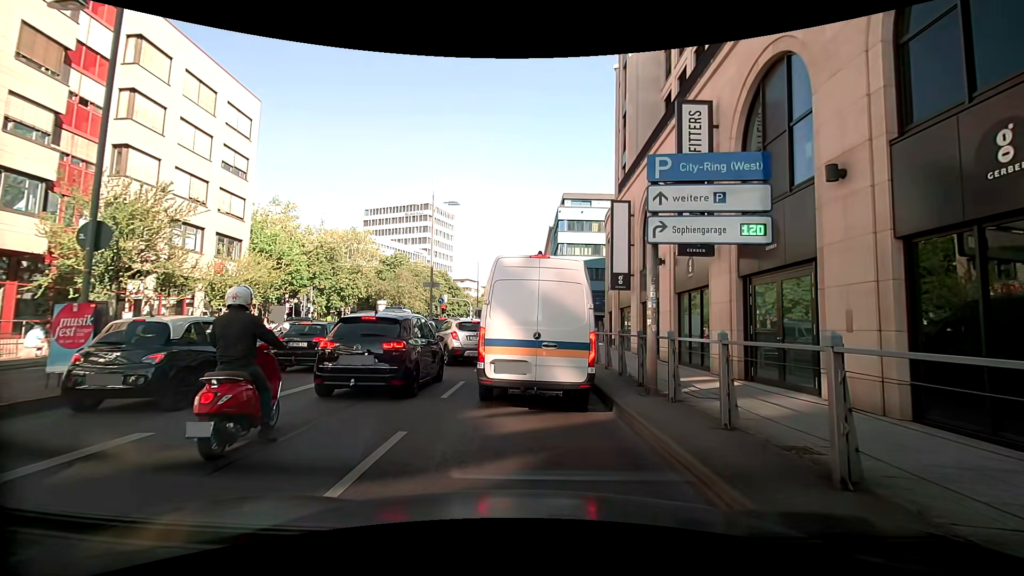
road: primary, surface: asphalt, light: Day
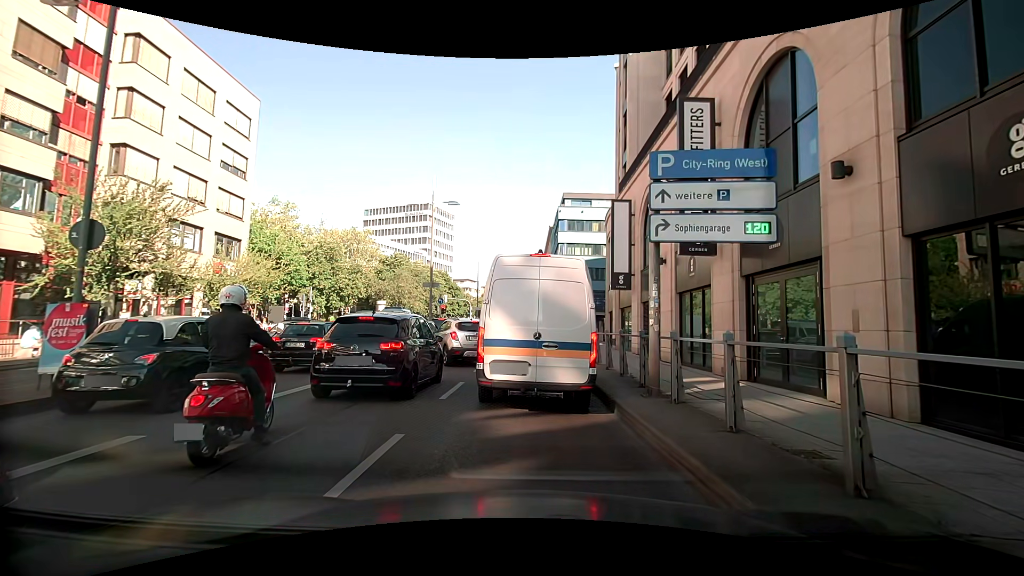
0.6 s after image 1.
(0.0, +0.2) m; 0°
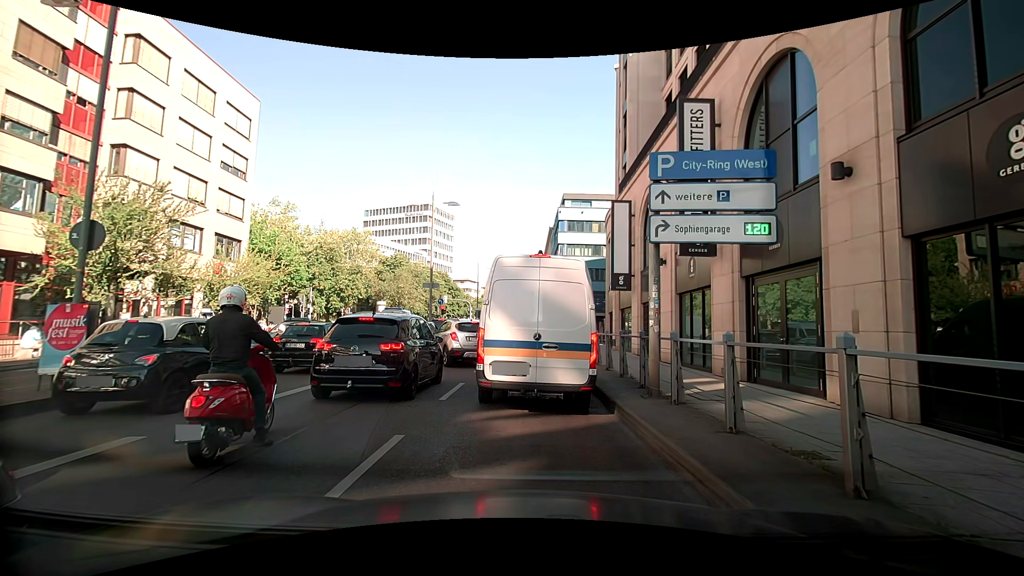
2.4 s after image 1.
(0.0, +0.1) m; 0°
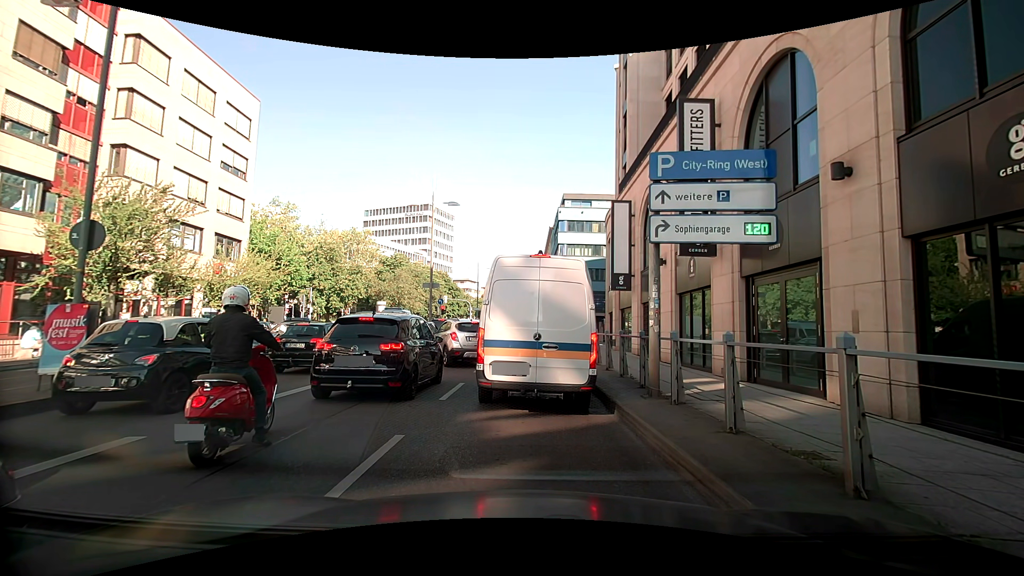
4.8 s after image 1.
(0.0, 0.0) m; 0°
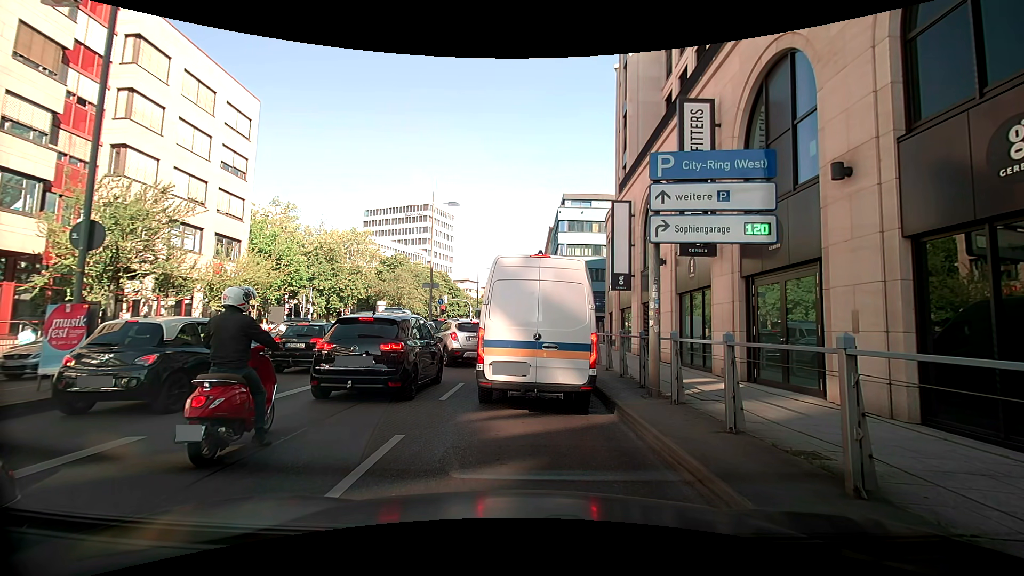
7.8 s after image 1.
(0.0, 0.0) m; 0°
